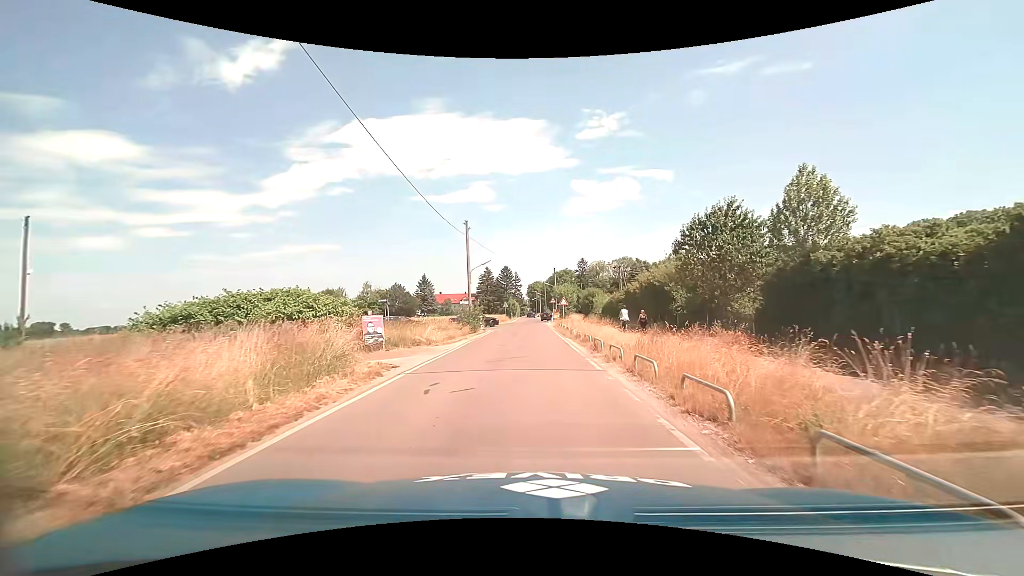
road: unclassified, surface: asphalt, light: Day
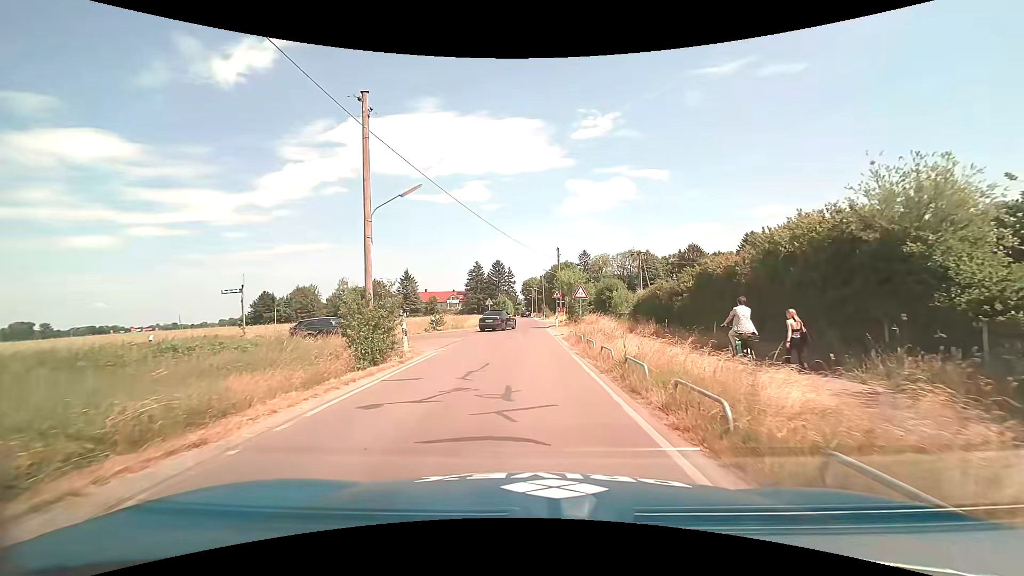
(+0.1, +21.6) m; +1°
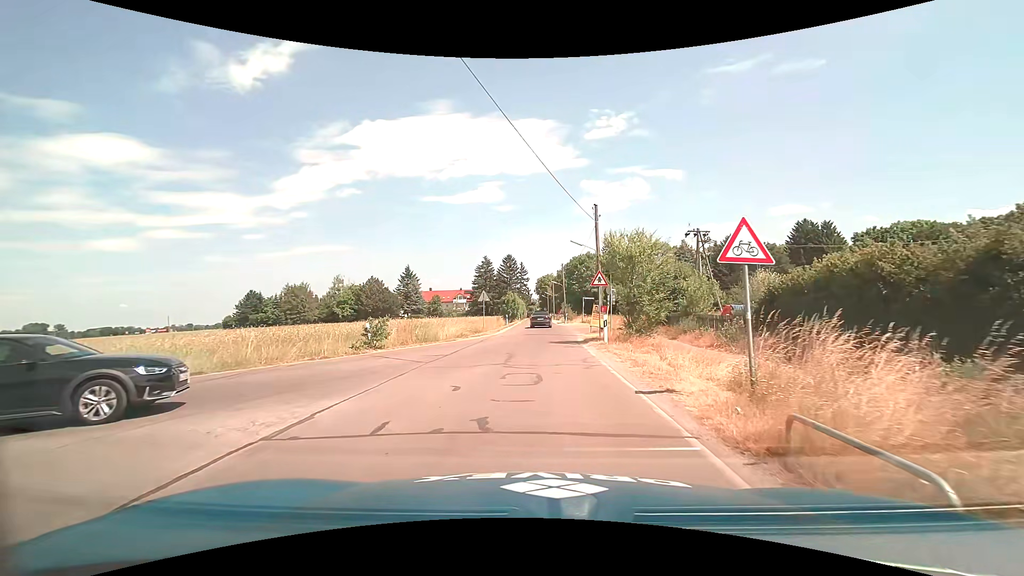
(-0.3, +19.8) m; -2°
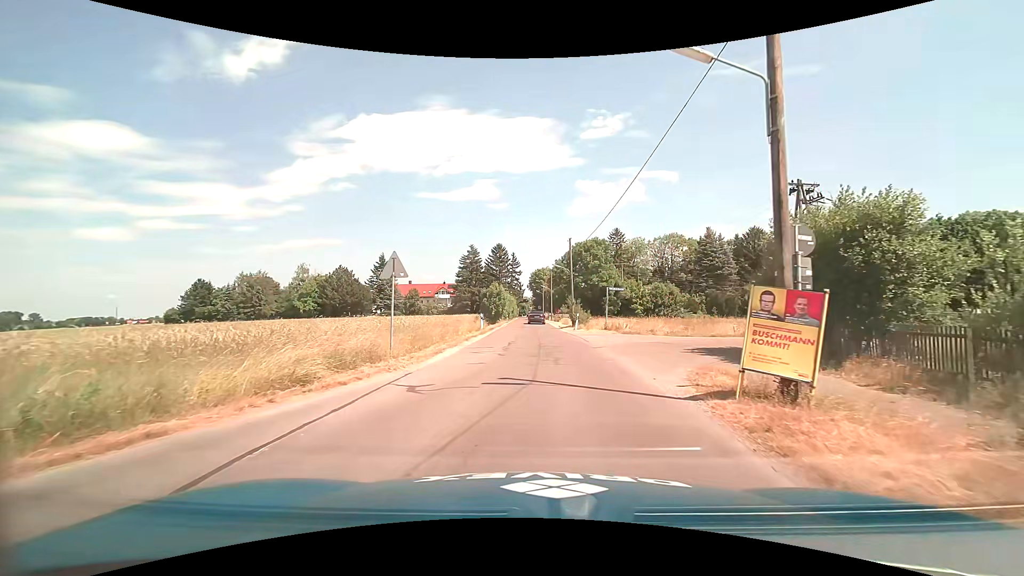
(+0.1, +21.7) m; 0°
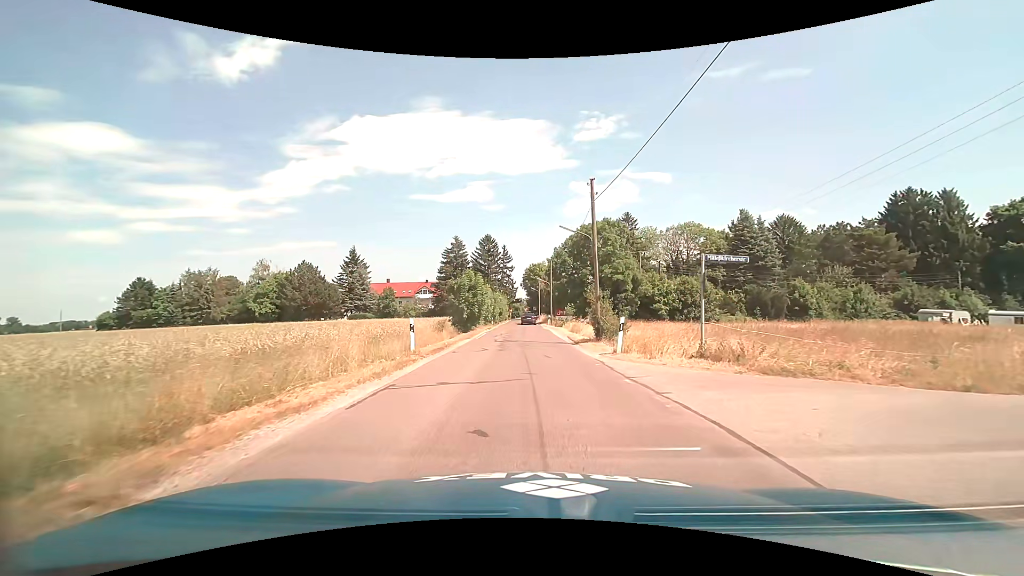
(+0.3, +19.3) m; +1°
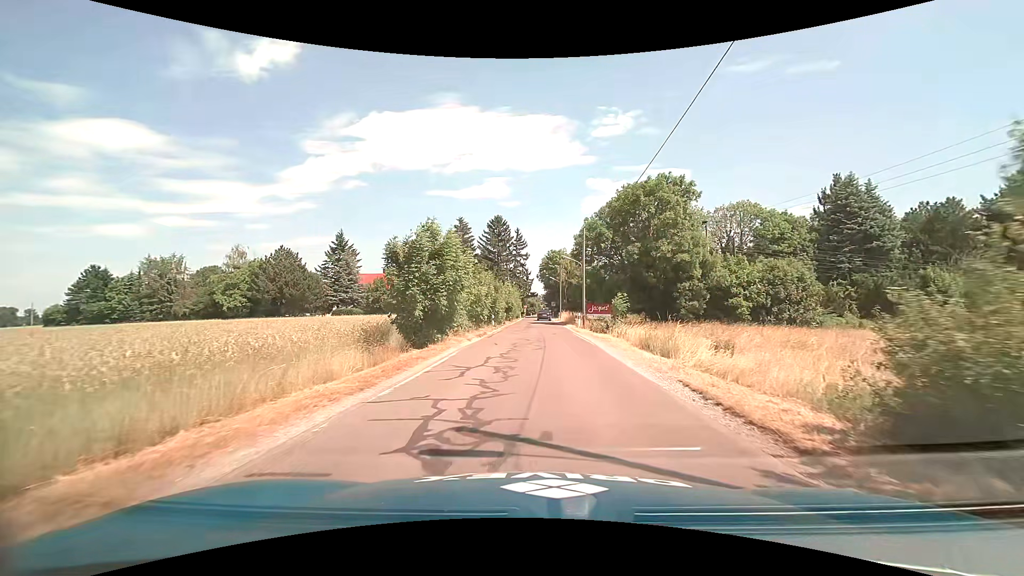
(-0.4, +19.9) m; -2°
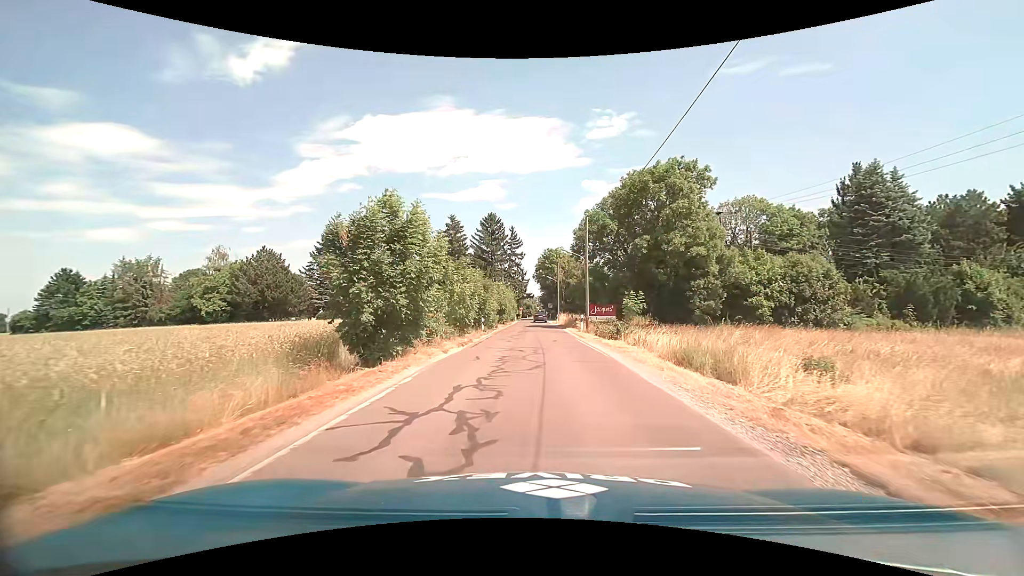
(0.0, +5.0) m; +1°
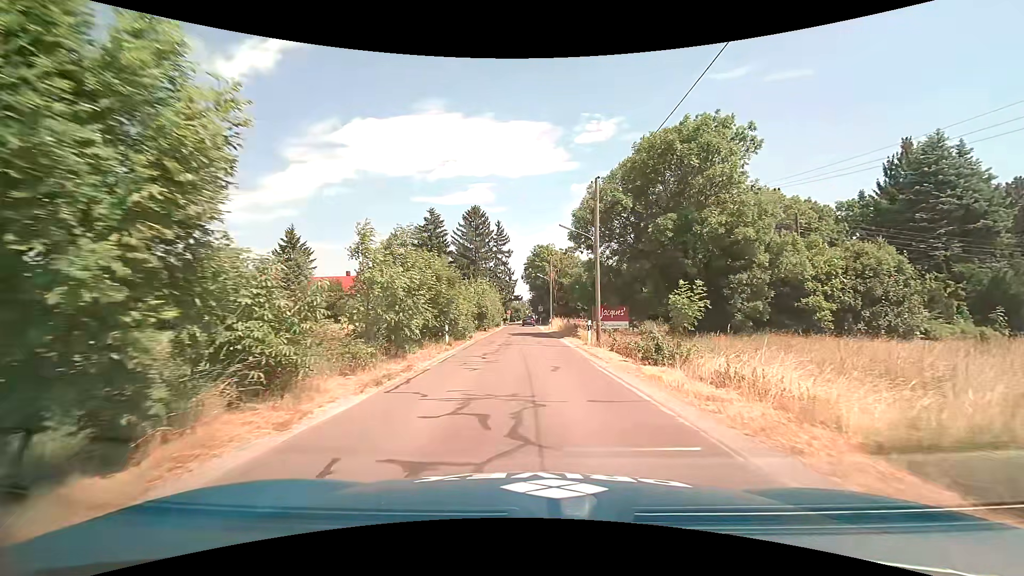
(0.0, +10.0) m; +1°
